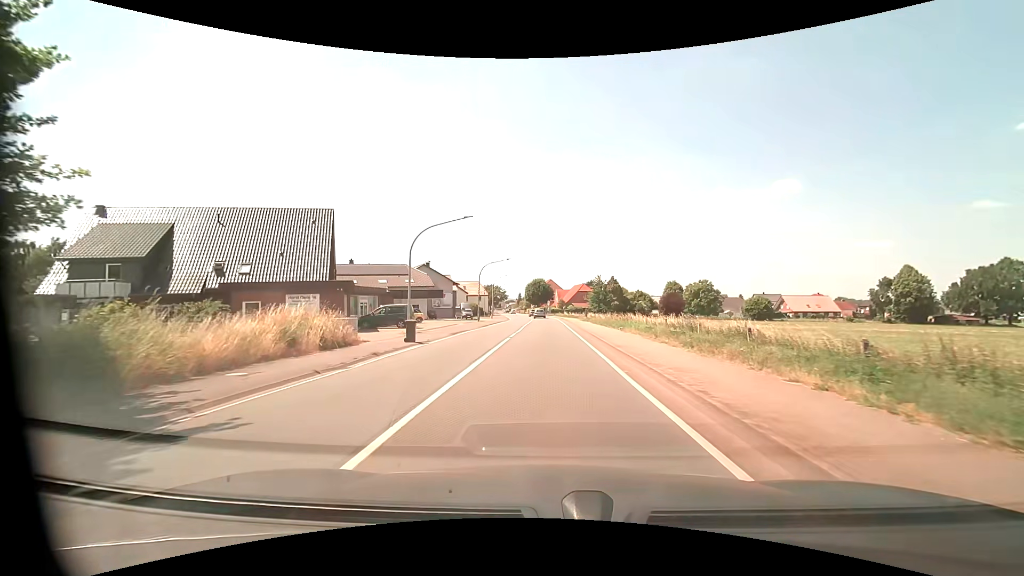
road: primary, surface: asphalt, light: Day
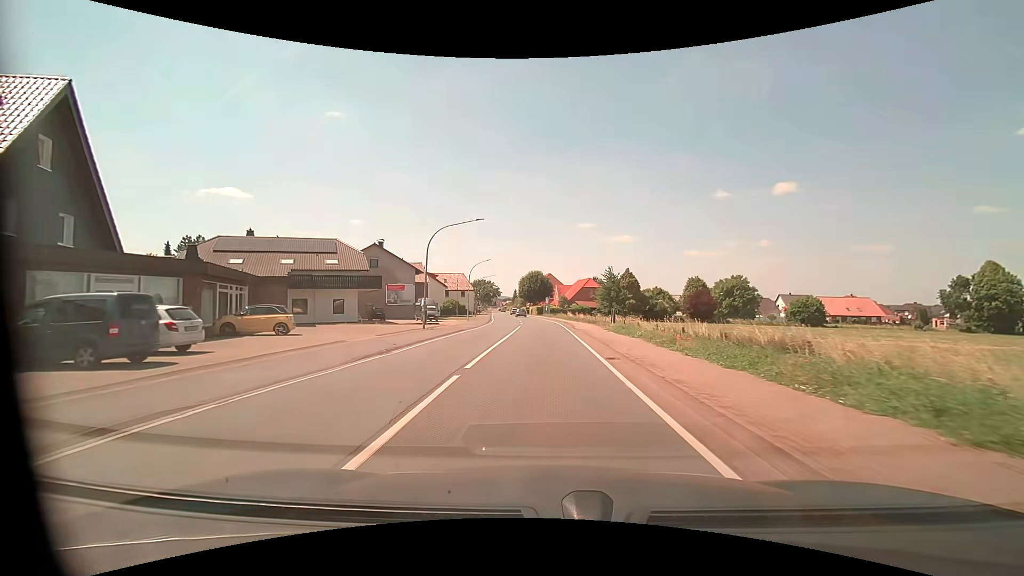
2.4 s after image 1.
(+0.1, +26.3) m; 0°
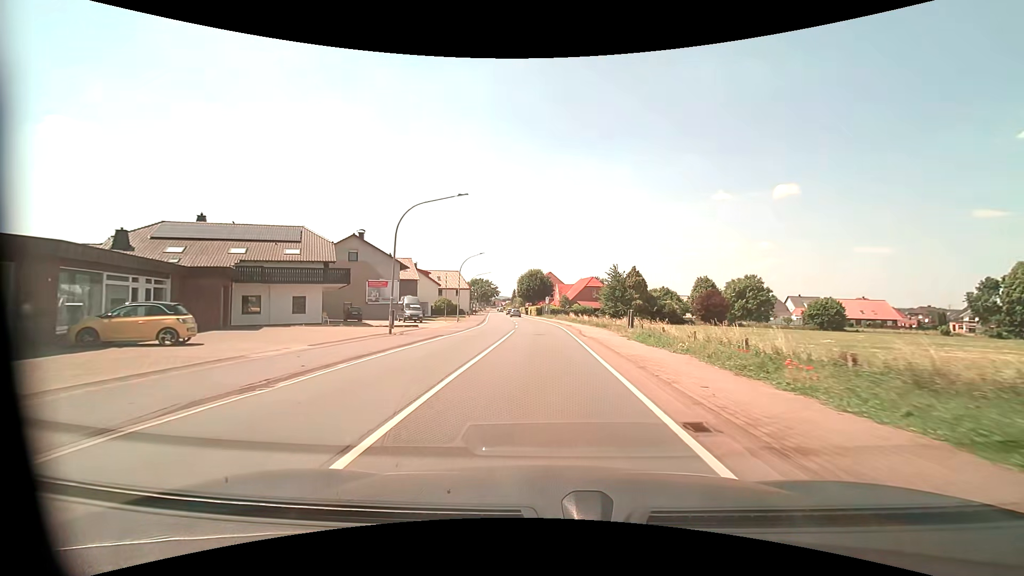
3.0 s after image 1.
(0.0, +7.4) m; 0°
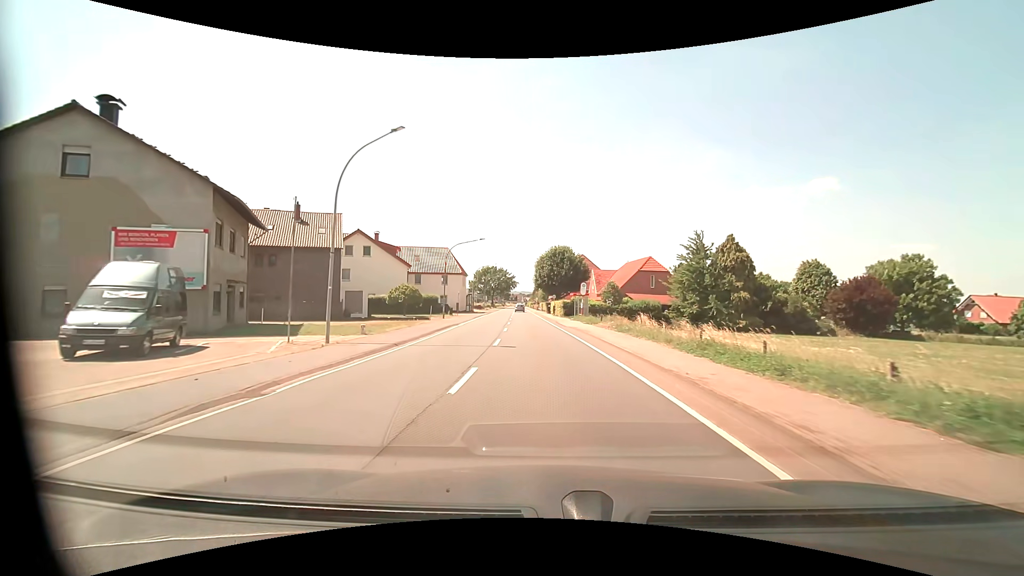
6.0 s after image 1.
(-0.8, +38.3) m; -3°
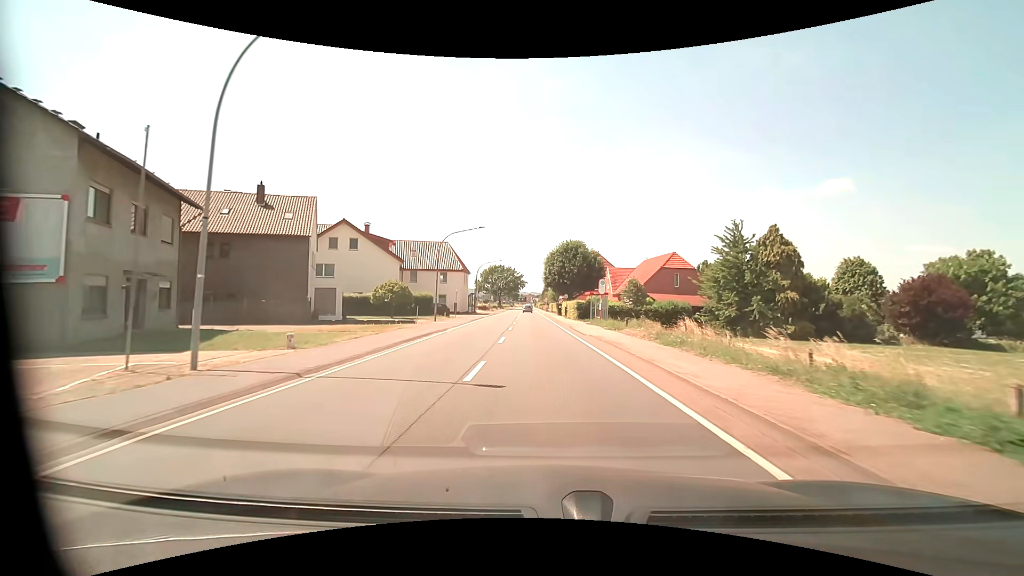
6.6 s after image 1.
(-0.1, +7.8) m; -1°
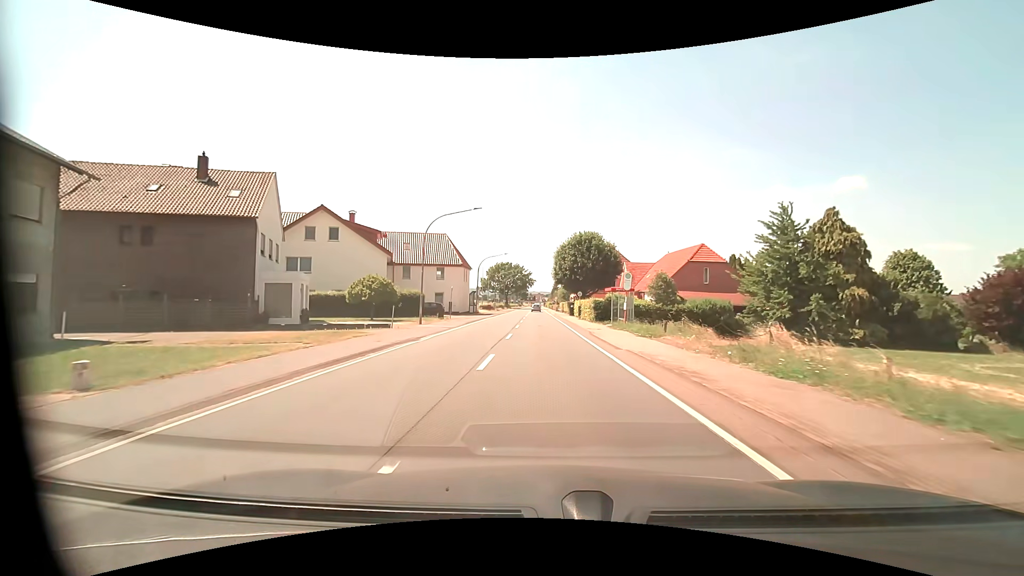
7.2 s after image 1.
(-0.1, +7.8) m; -1°
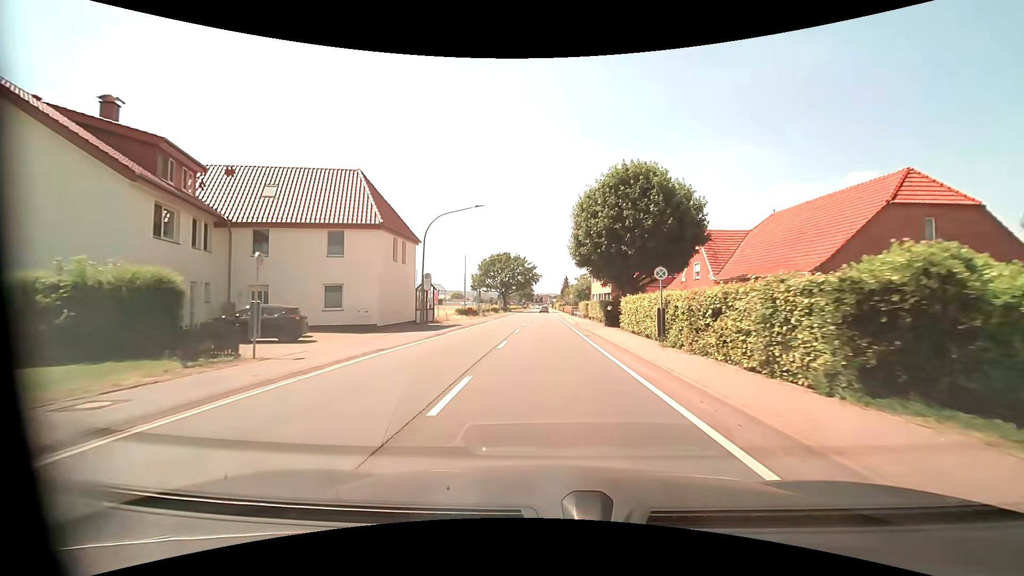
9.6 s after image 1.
(-0.3, +31.6) m; -1°
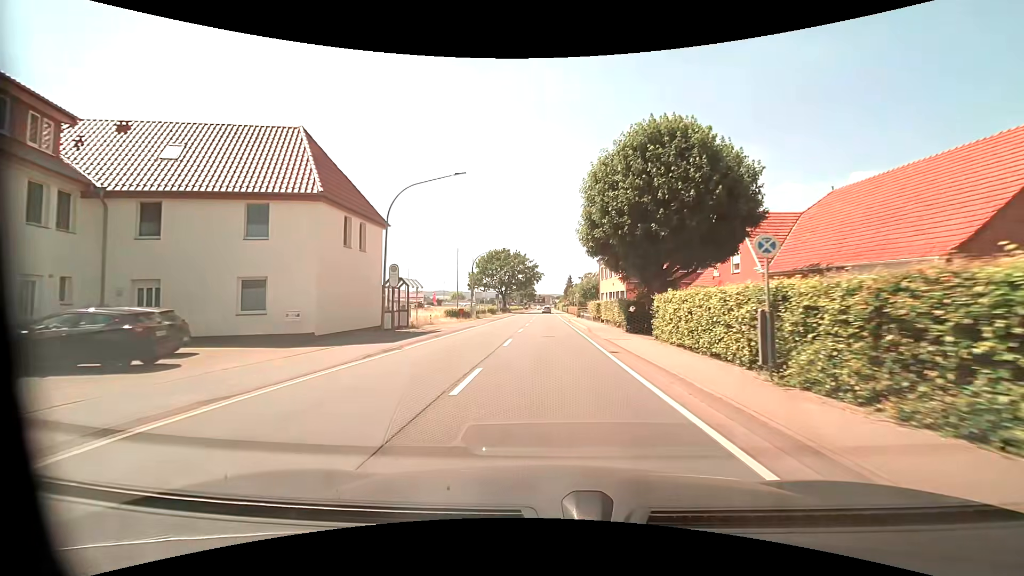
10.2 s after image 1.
(0.0, +8.0) m; 0°
(0, +10) (0, +20) (0, +30) (0, +40) (0, +50) (0, +60) (0, +70) (0, +80) (0, +90) (0, +100) m
